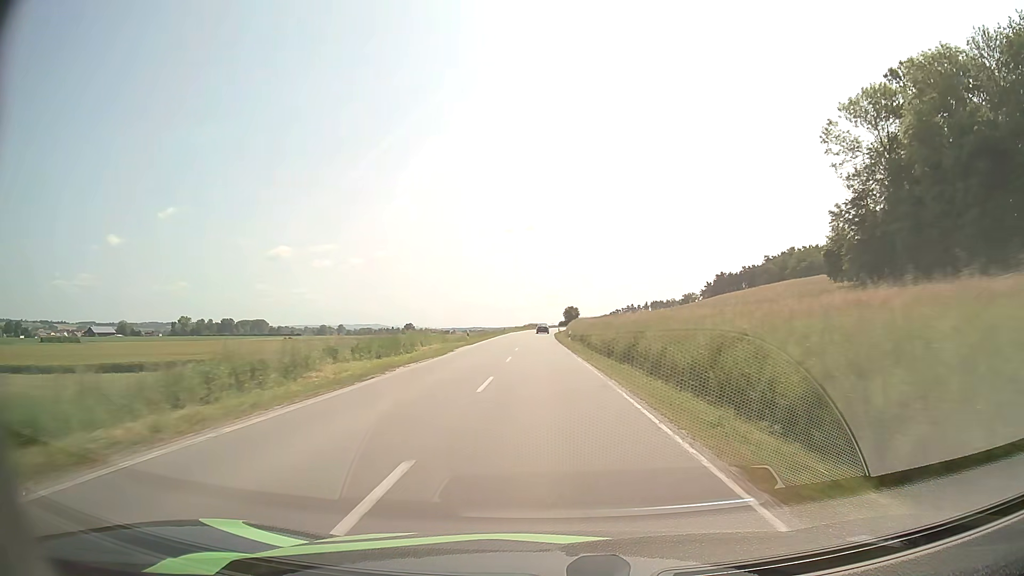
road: secondary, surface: asphalt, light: Day
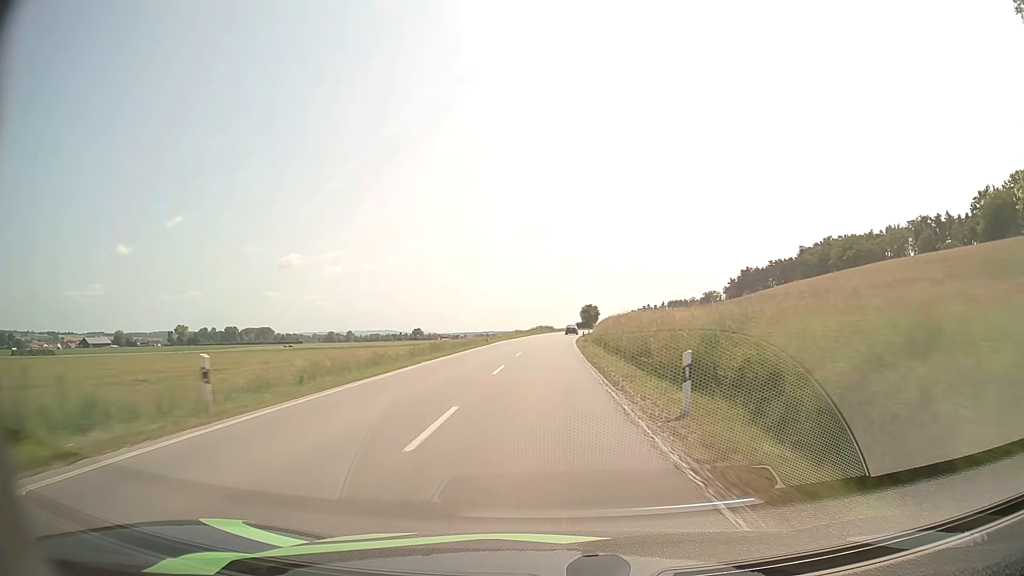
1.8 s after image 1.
(-0.3, +40.8) m; -1°
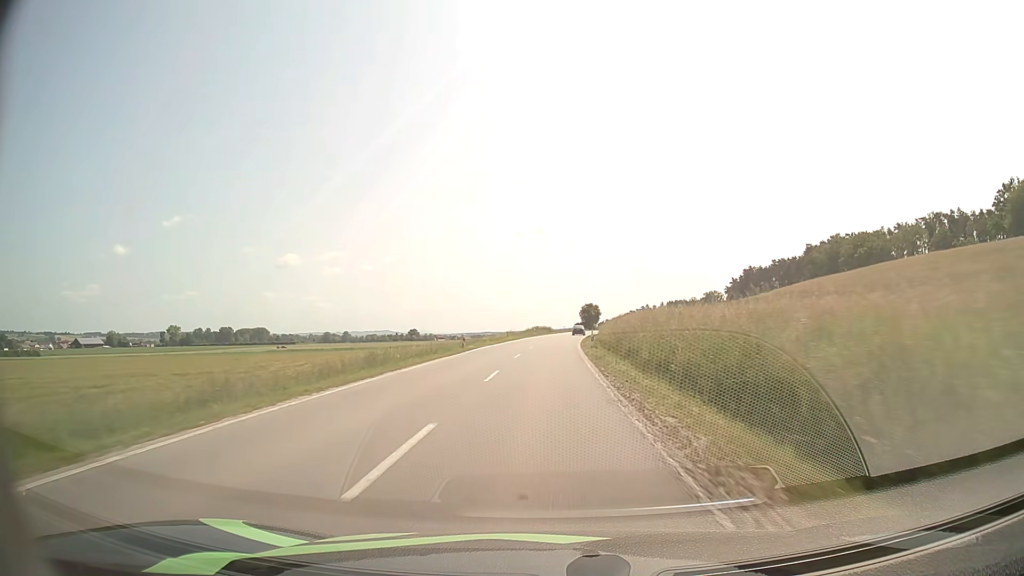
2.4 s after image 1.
(0.0, +13.6) m; 0°
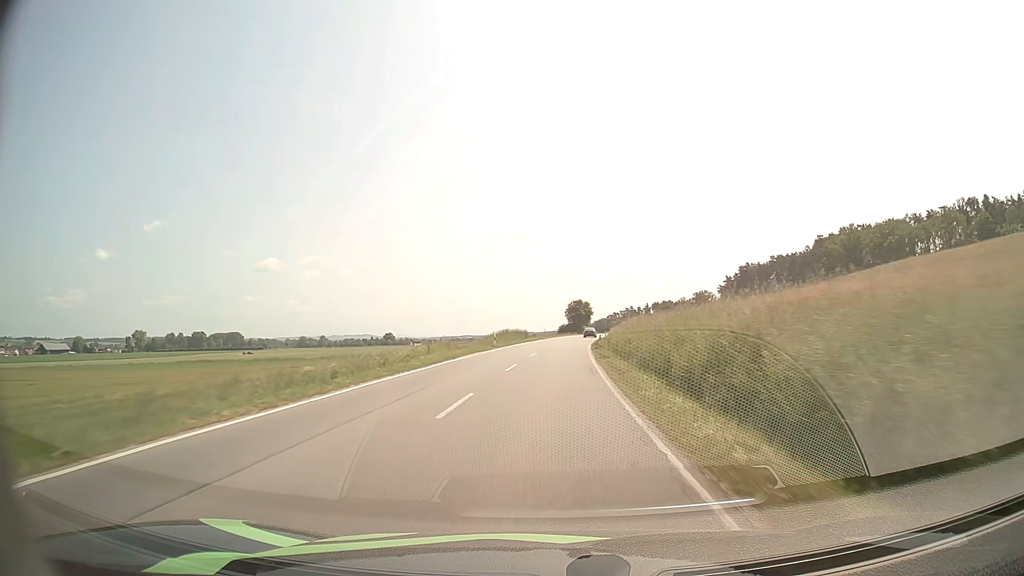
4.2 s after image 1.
(+0.6, +40.4) m; +2°
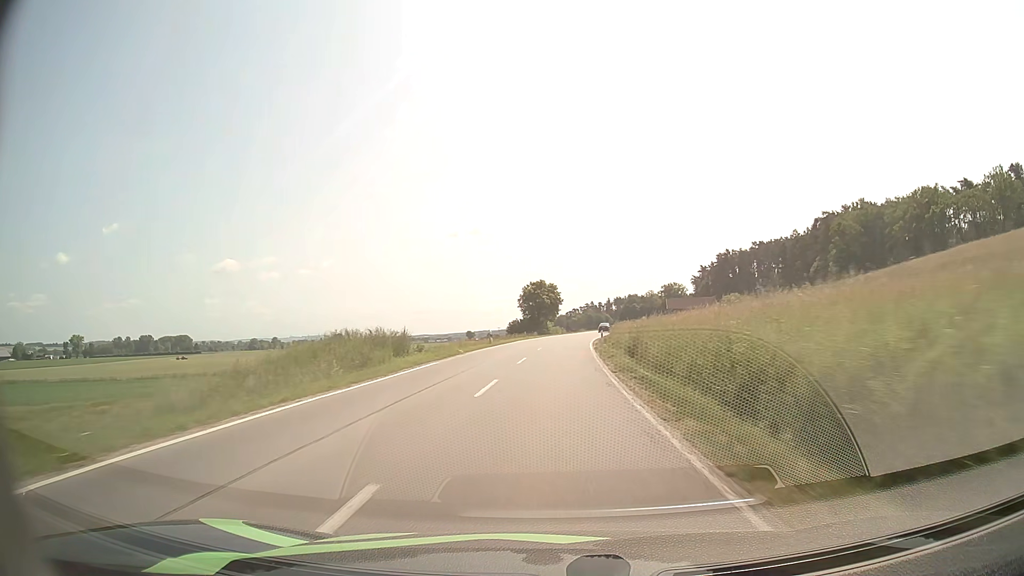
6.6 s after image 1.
(+1.7, +53.7) m; +4°
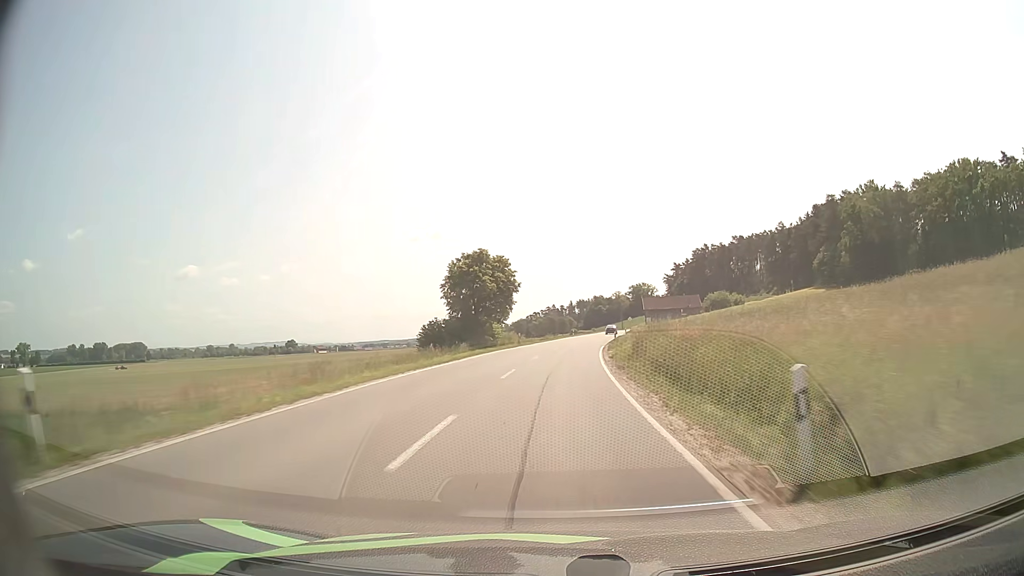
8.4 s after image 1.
(+1.0, +40.6) m; +3°
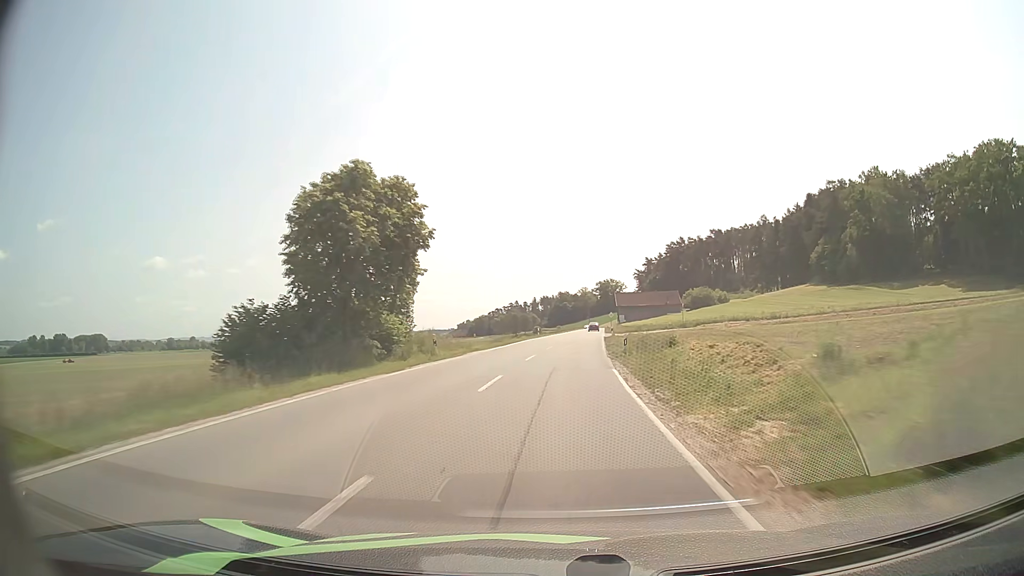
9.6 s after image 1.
(+0.8, +27.2) m; +3°
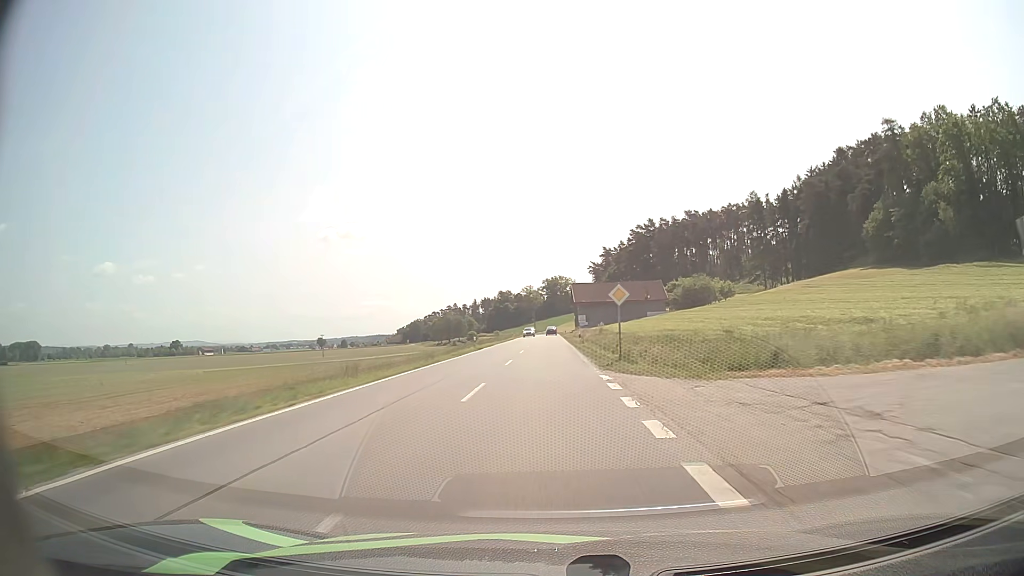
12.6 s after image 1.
(+4.2, +69.4) m; +5°
(0, +10) (0, +20) (0, +30) (0, +40) (0, +50) (0, +60) (0, +70) (0, +80) (0, +90) (0, +100) m
